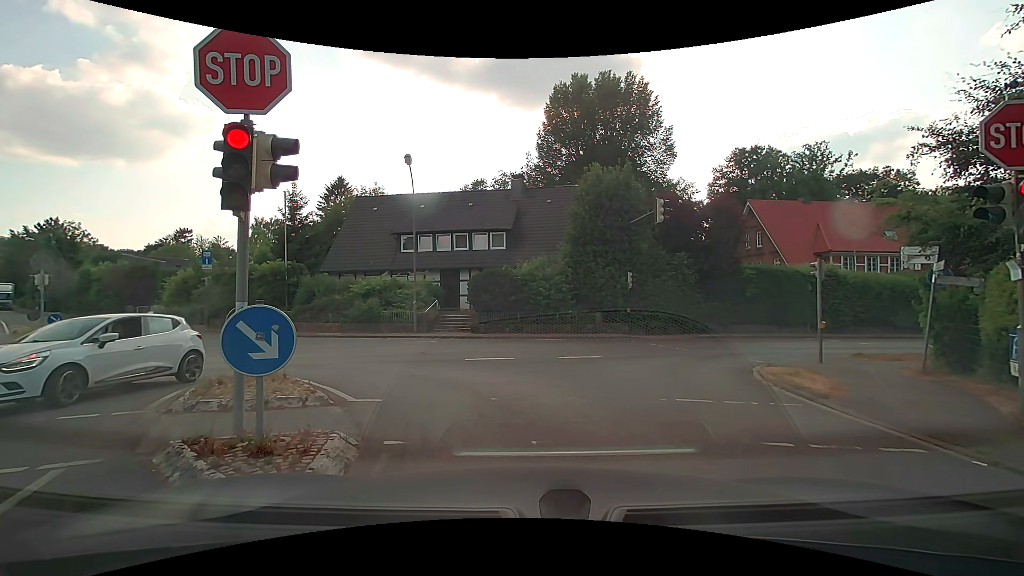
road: residential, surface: asphalt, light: Day
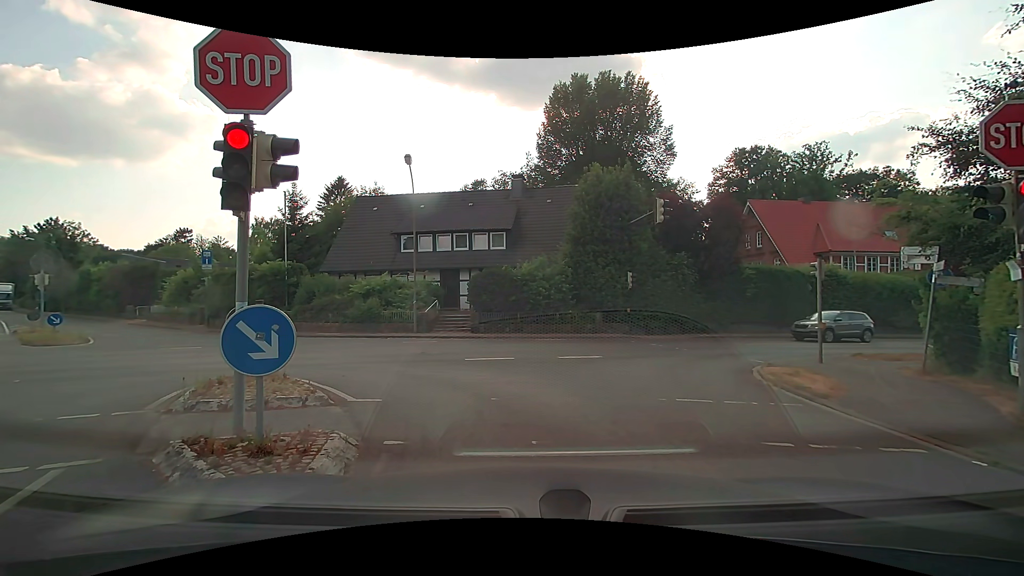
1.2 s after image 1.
(0.0, 0.0) m; 0°
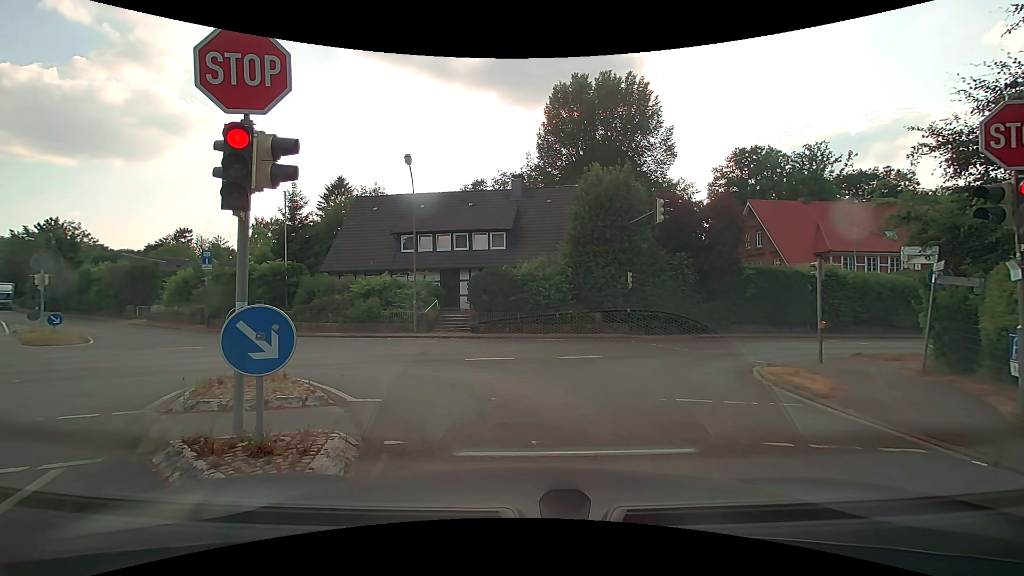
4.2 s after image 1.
(0.0, 0.0) m; 0°
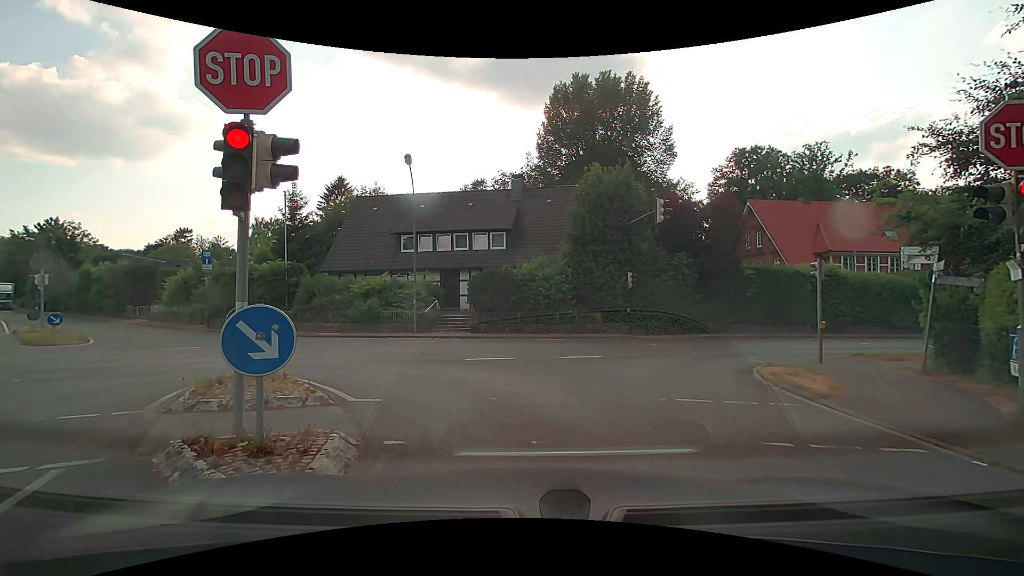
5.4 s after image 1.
(0.0, 0.0) m; 0°
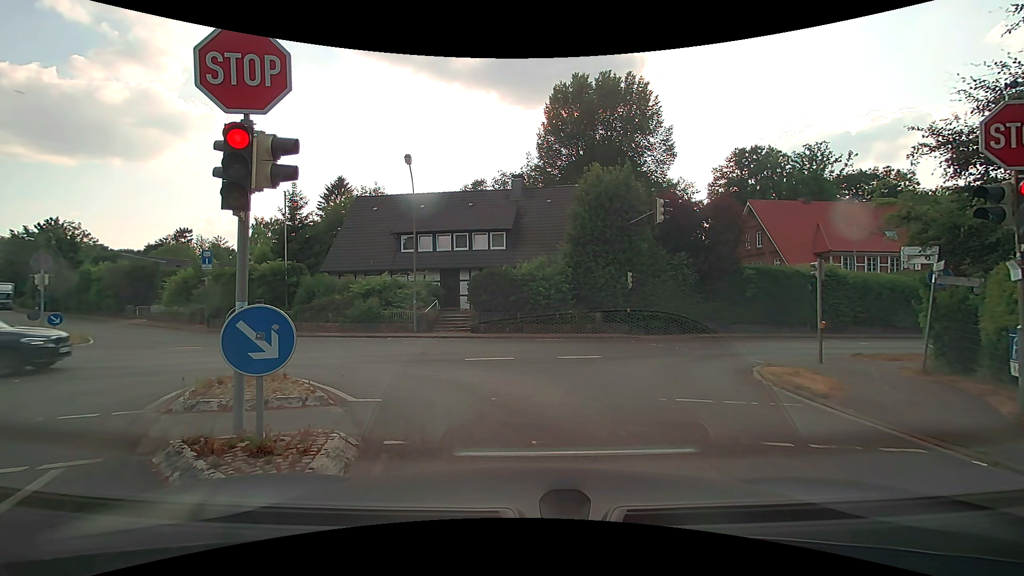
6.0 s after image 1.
(0.0, 0.0) m; 0°
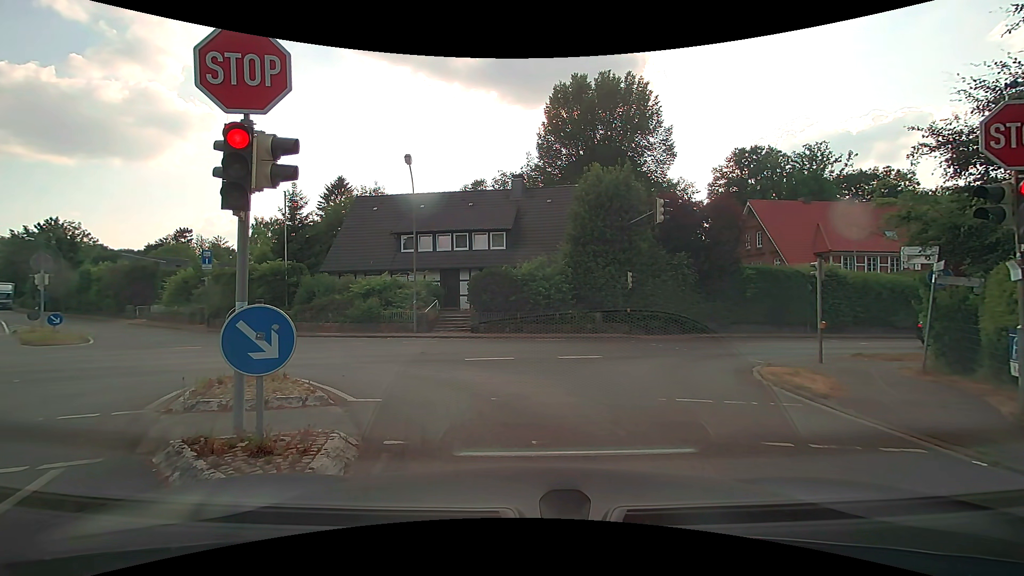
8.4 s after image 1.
(0.0, 0.0) m; 0°
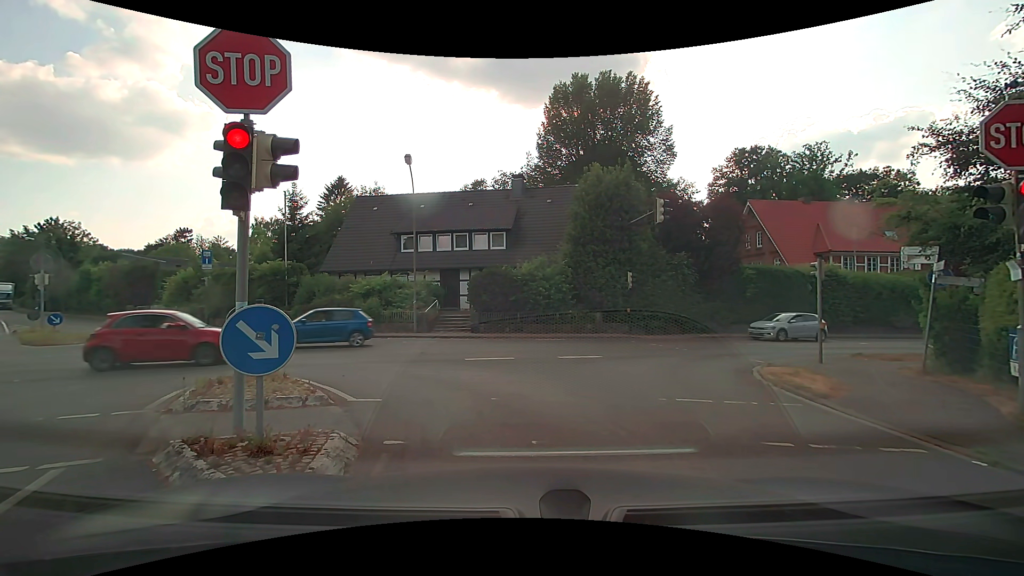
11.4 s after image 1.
(0.0, 0.0) m; 0°
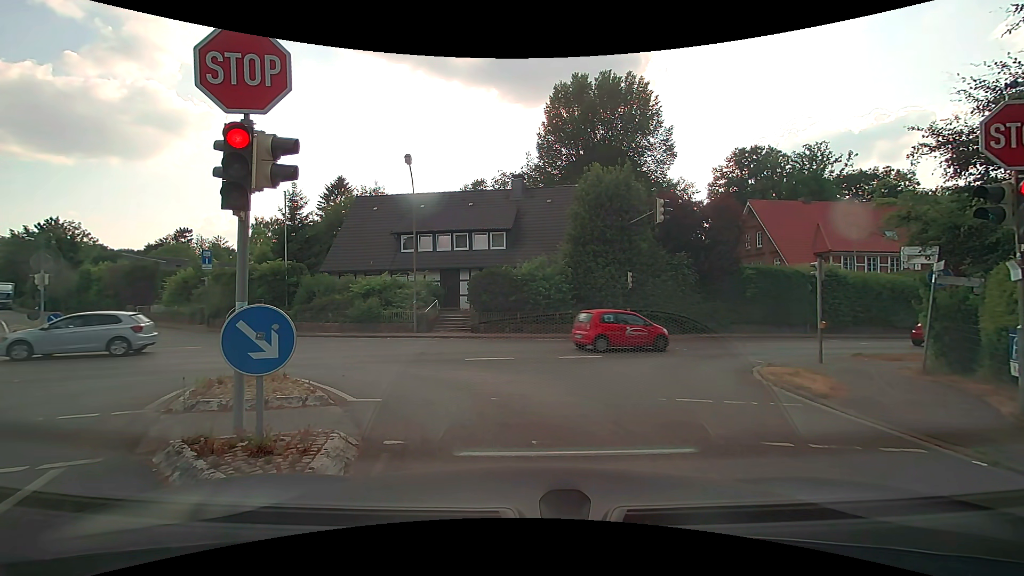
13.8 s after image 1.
(0.0, 0.0) m; 0°
(-1, +10) (-9, +16) (-19, +16) (-28, +13) (-38, +9) (-47, +6) (-56, +2) (-66, -1) (-75, -5) (-85, -8) m
